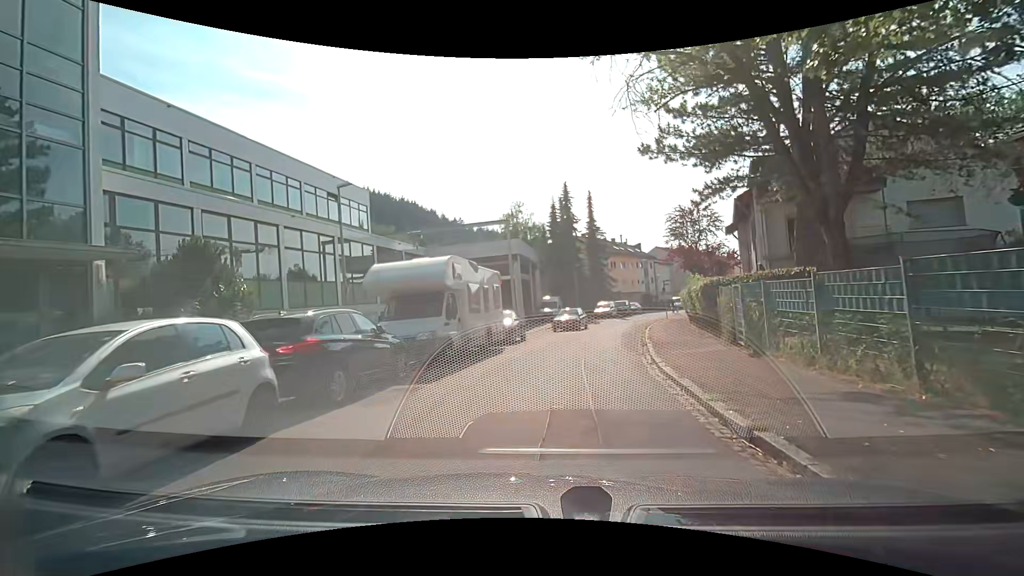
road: unclassified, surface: asphalt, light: Day
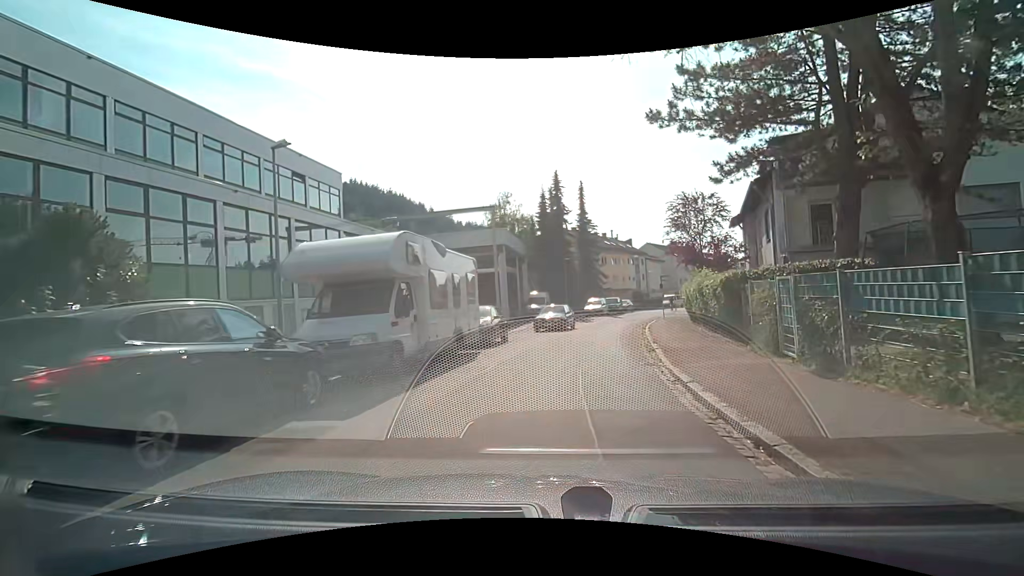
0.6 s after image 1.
(-0.1, +3.5) m; 0°
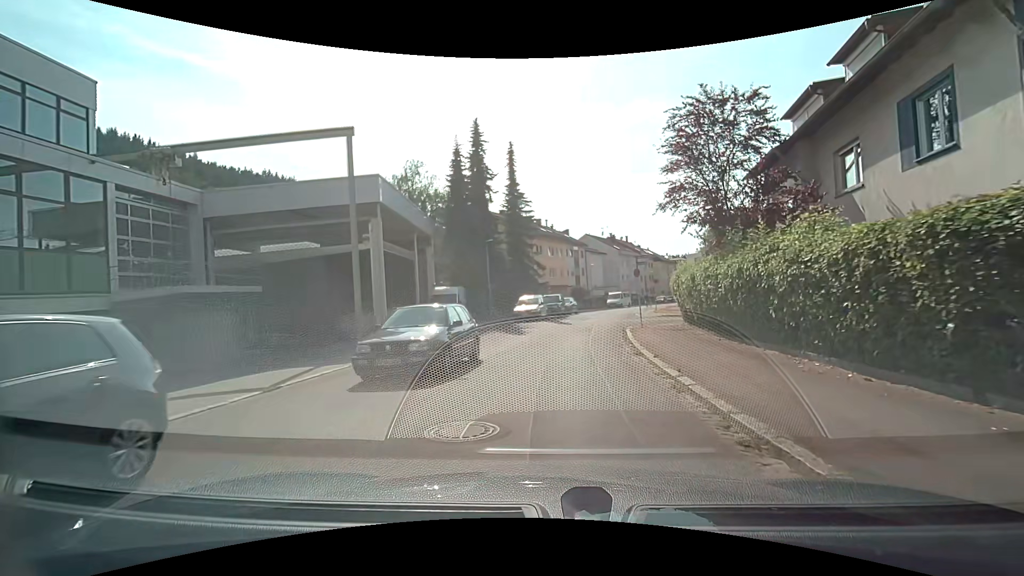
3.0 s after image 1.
(+1.1, +15.6) m; +8°
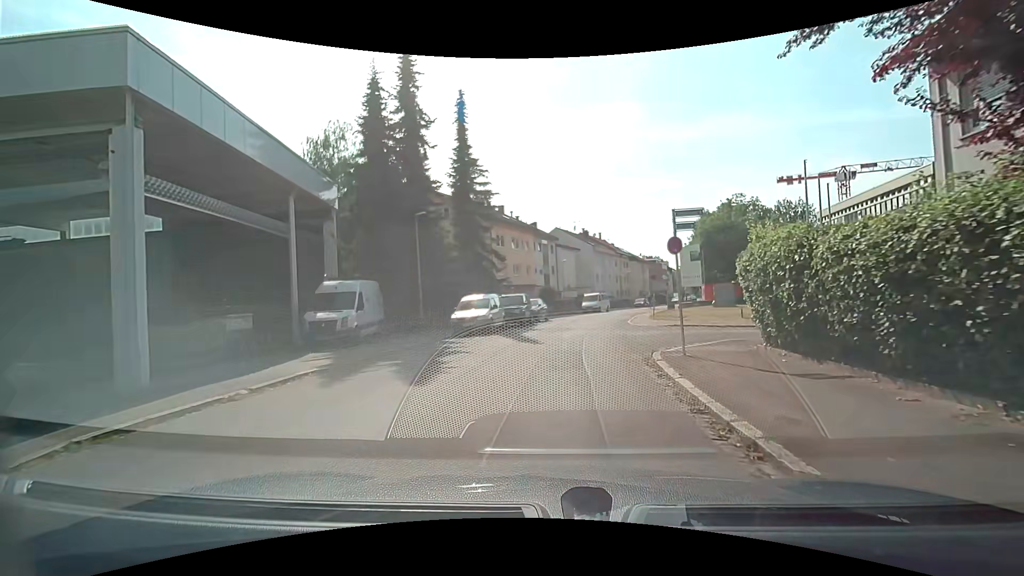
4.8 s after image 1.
(+0.4, +11.9) m; +3°
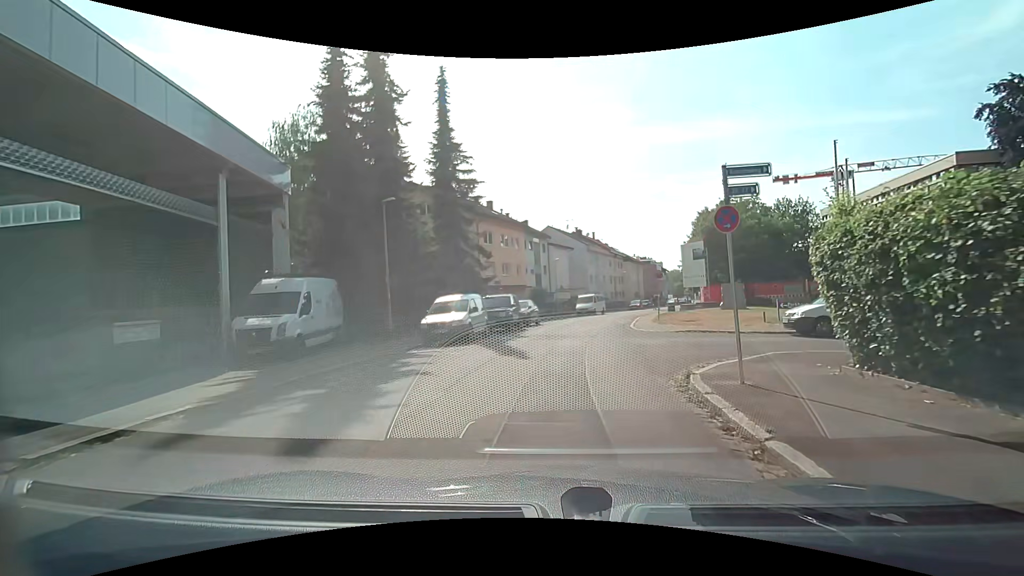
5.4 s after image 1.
(+0.1, +3.8) m; +2°
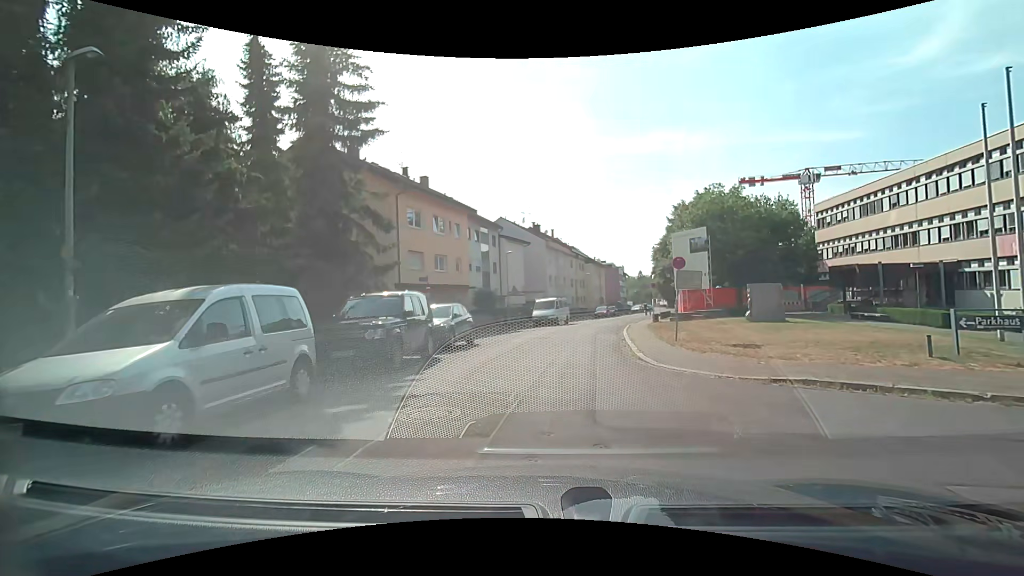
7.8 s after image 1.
(-0.8, +12.2) m; +4°
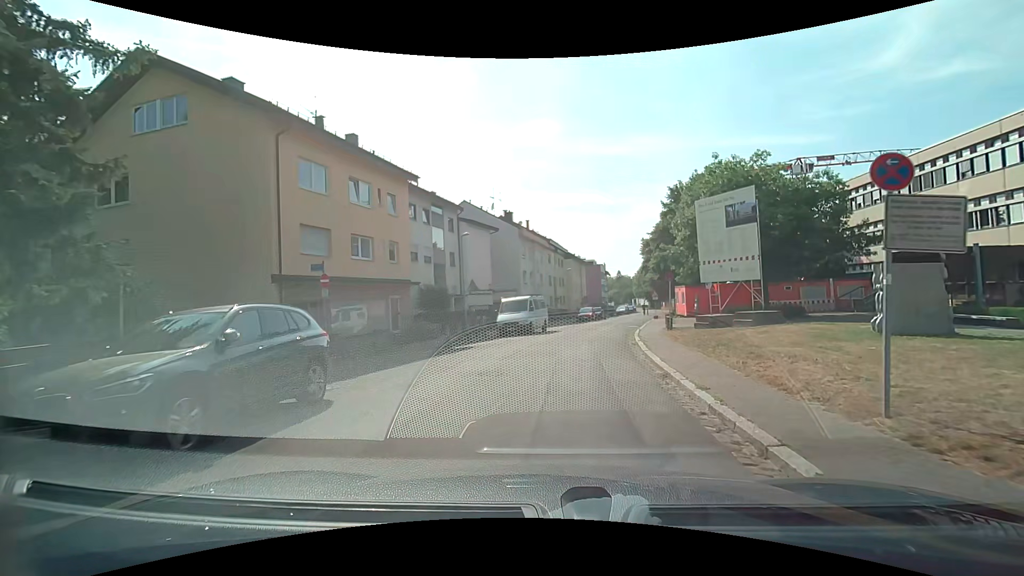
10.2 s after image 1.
(+0.7, +11.3) m; +4°
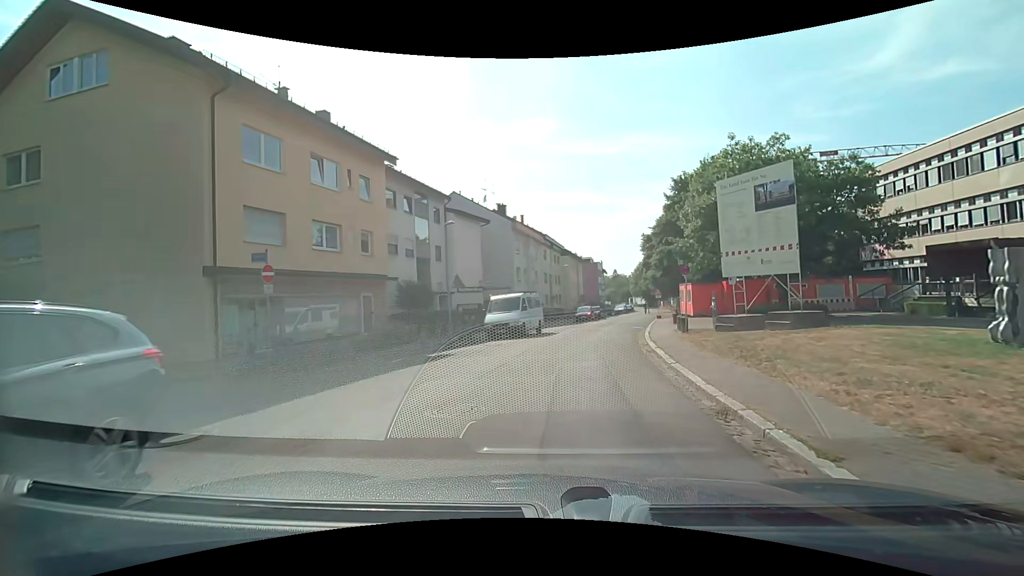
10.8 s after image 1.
(0.0, +3.6) m; +1°
(0, +10) (+1, +20) (+3, +30) (+5, +40) (+8, +49) (+10, +59) (+13, +69) (+15, +78) (+17, +88) (+20, +98) m
